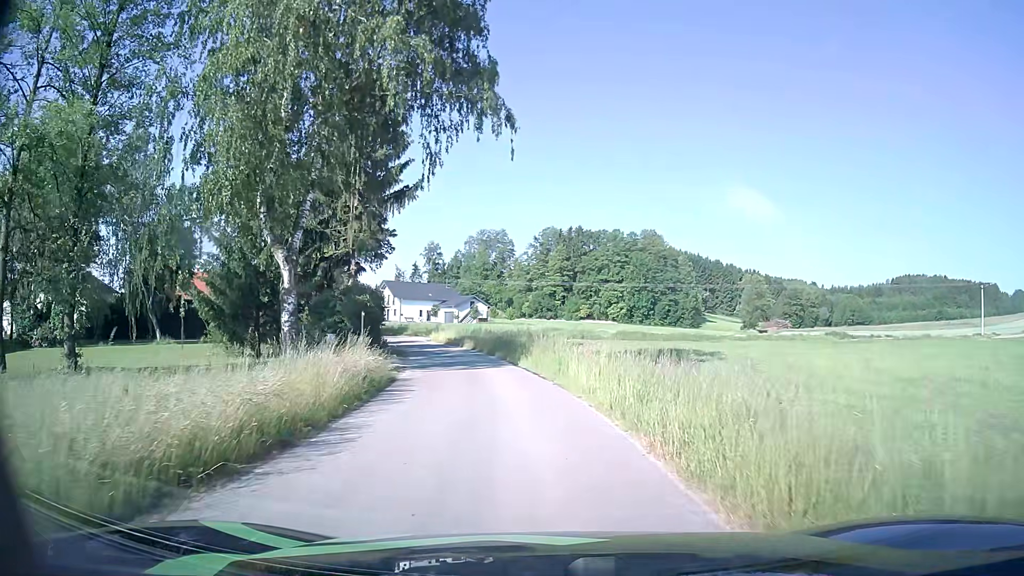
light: Day
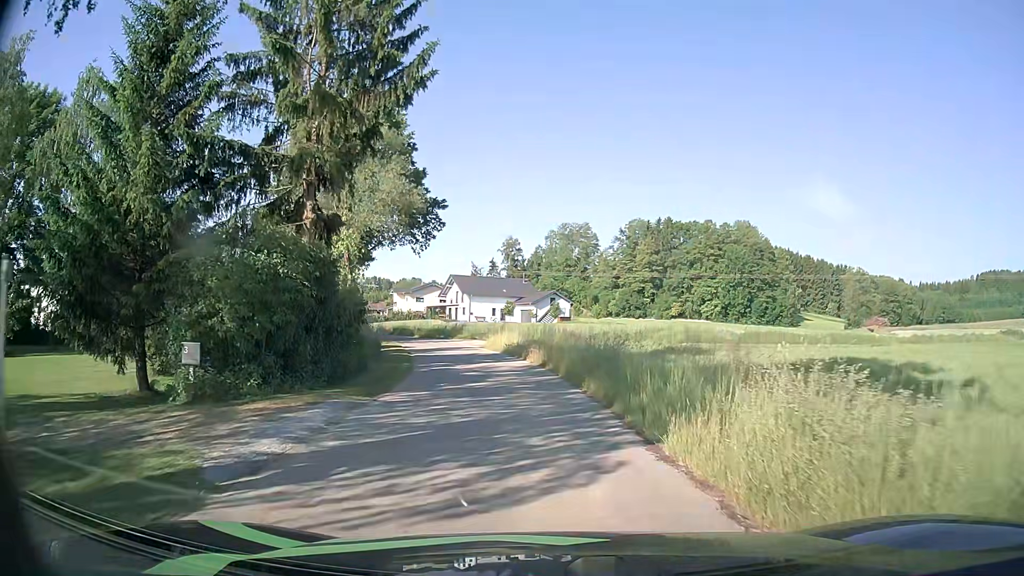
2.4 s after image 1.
(-1.2, +17.2) m; -7°
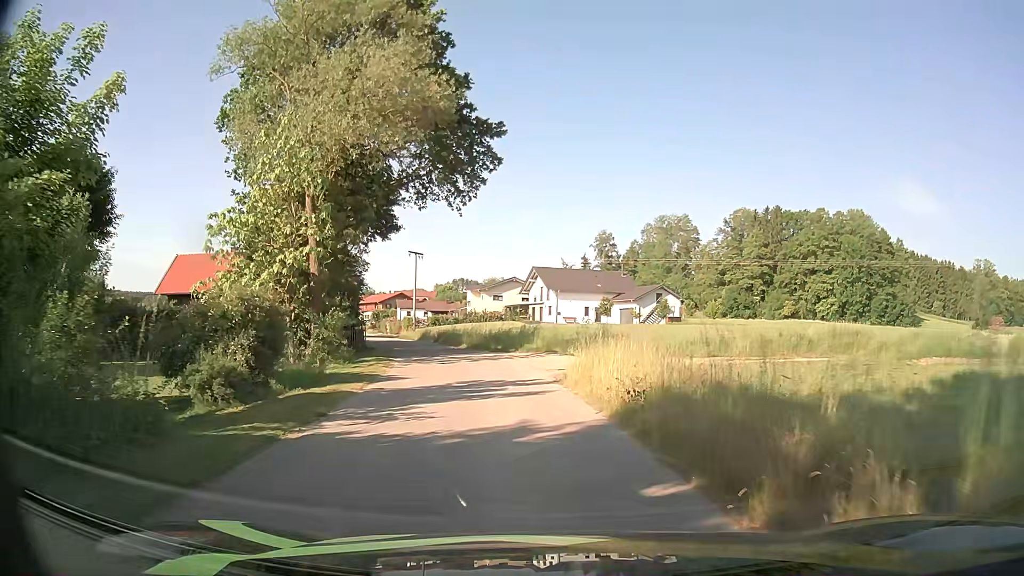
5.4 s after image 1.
(-1.4, +21.5) m; -8°
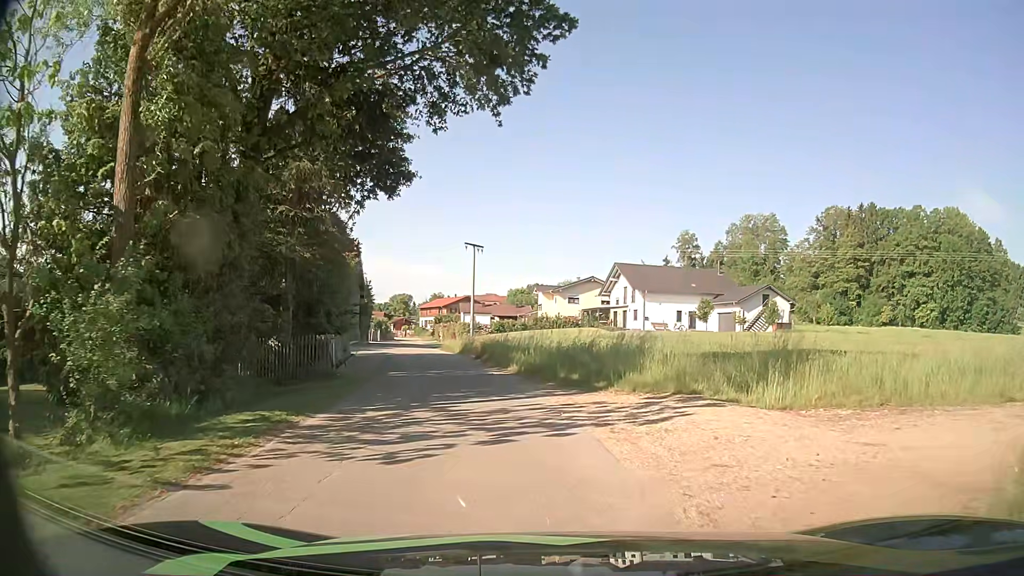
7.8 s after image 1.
(-0.9, +15.5) m; -6°
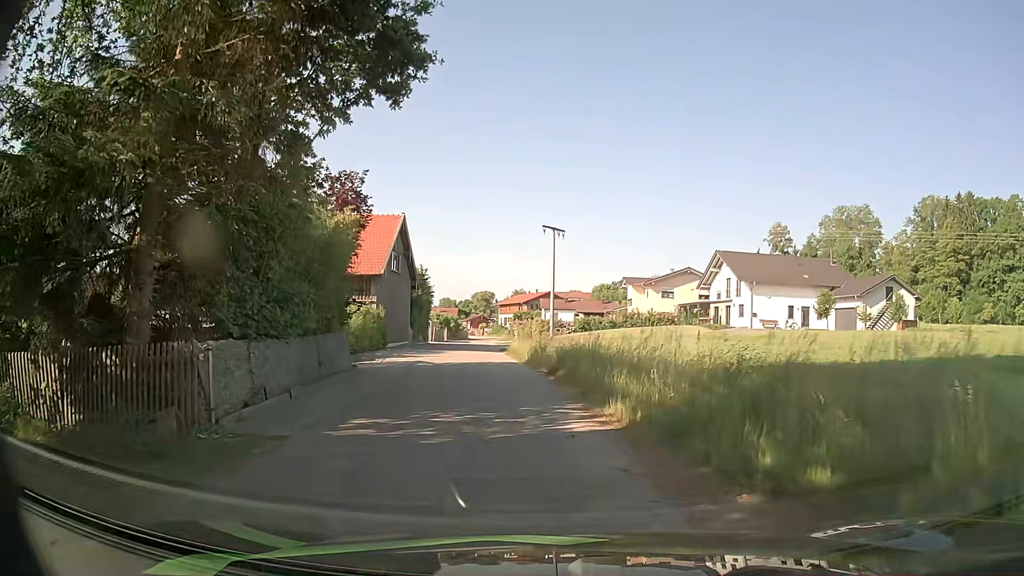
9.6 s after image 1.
(-0.7, +11.2) m; -7°
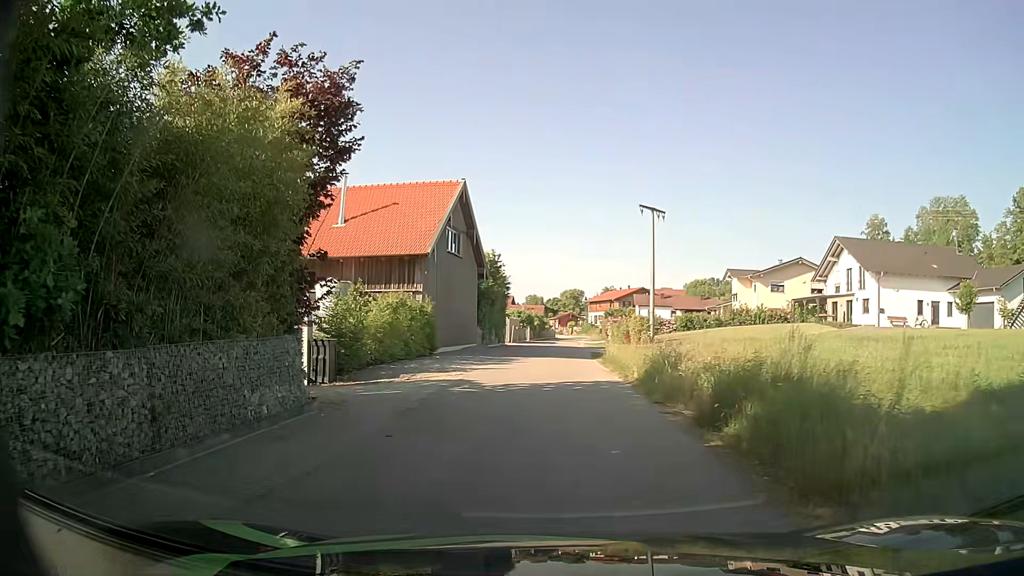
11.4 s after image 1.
(-0.6, +9.7) m; -8°
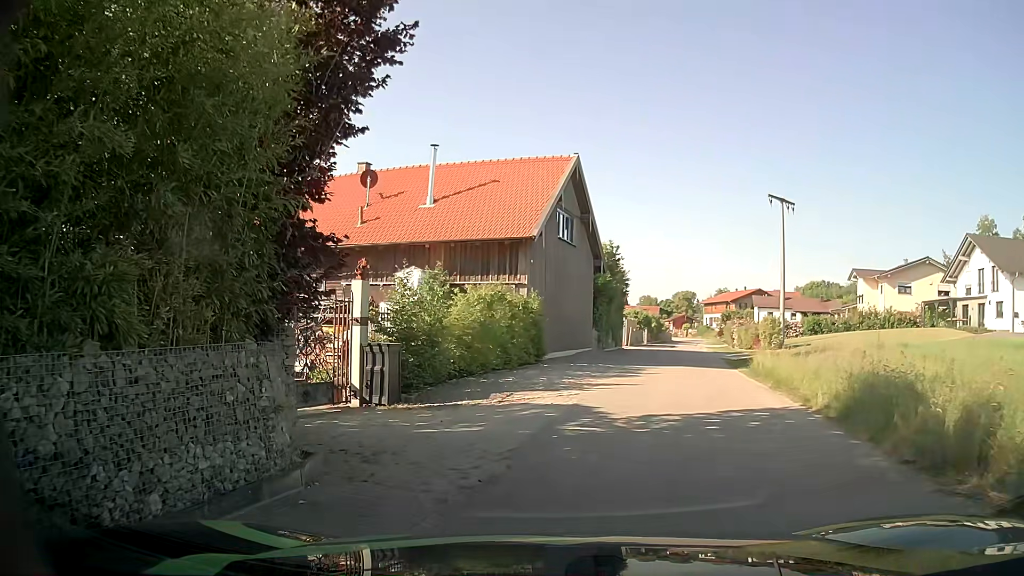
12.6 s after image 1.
(-0.4, +5.0) m; -8°
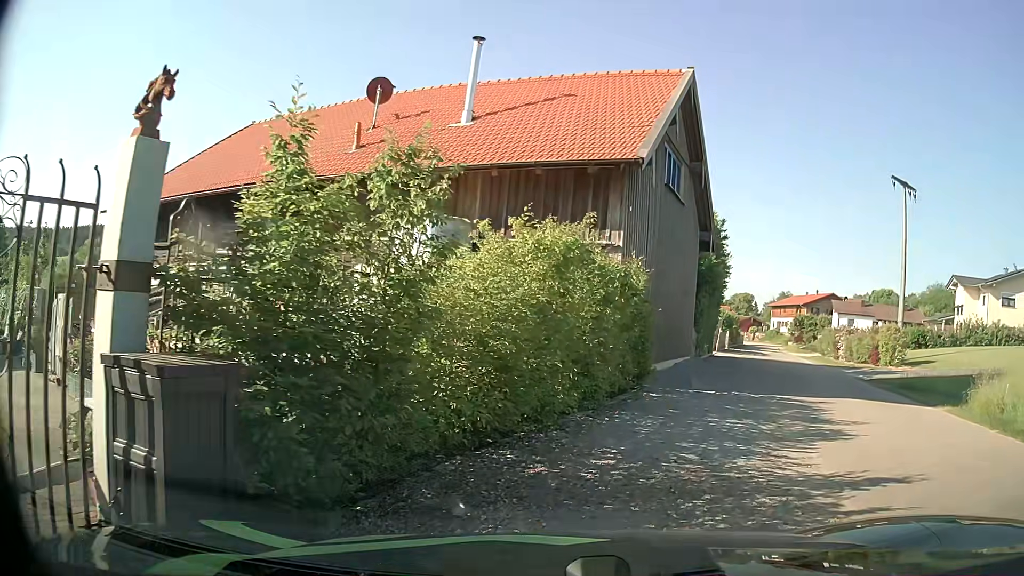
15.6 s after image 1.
(-1.0, +9.4) m; -7°
